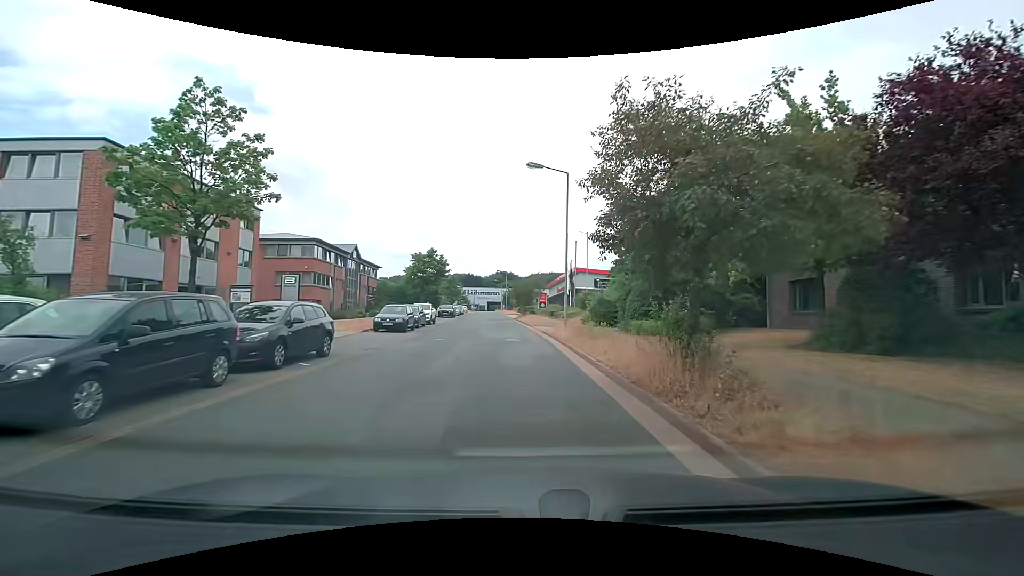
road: residential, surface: asphalt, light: Day
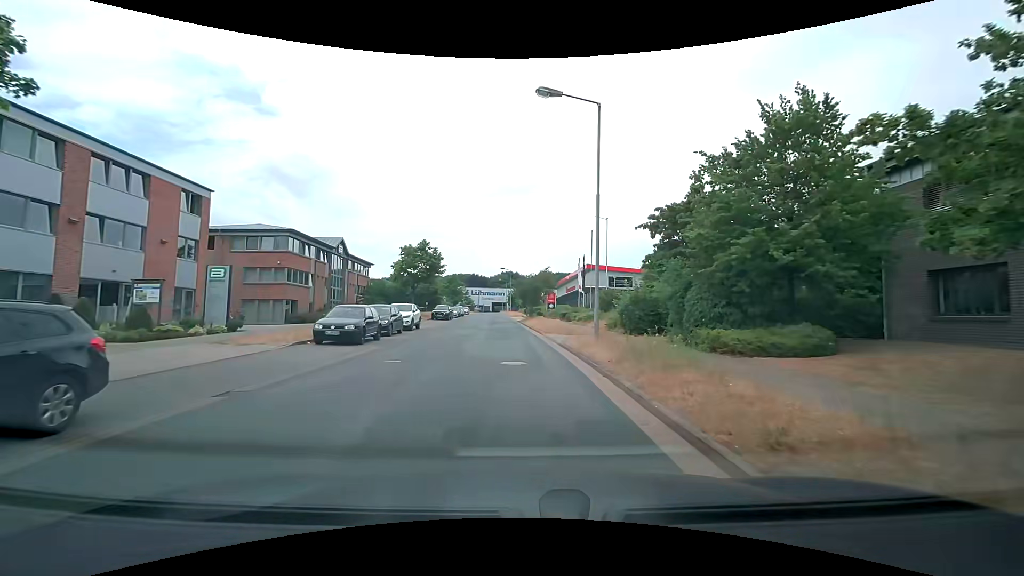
(-0.1, +8.3) m; -1°
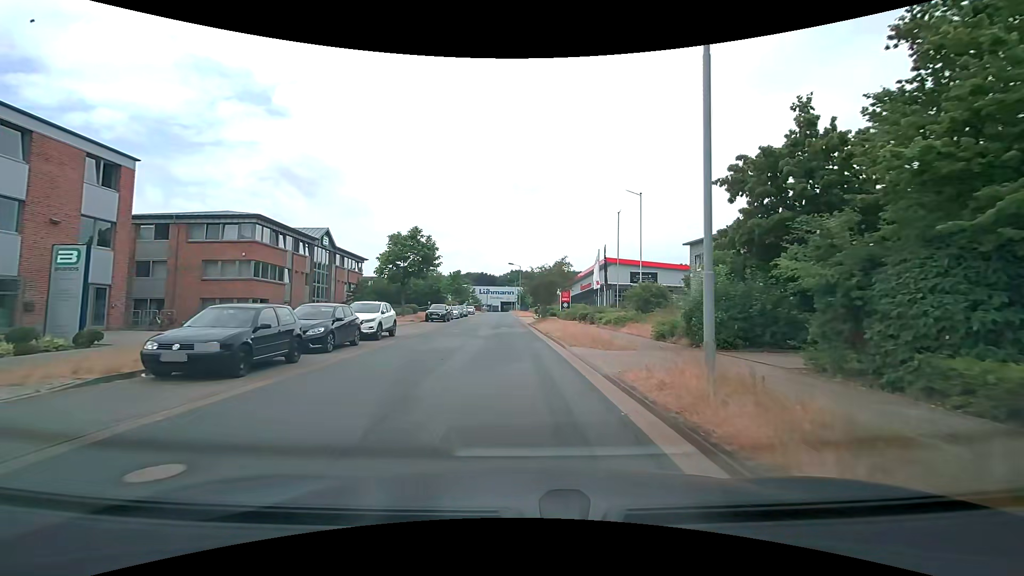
(-0.1, +8.5) m; -1°
(0, +10) (-1, +20) (-1, +30) (-2, +40) (-2, +50) (-3, +60) (-3, +70) (-4, +80) (-4, +90) (-5, +100) m
